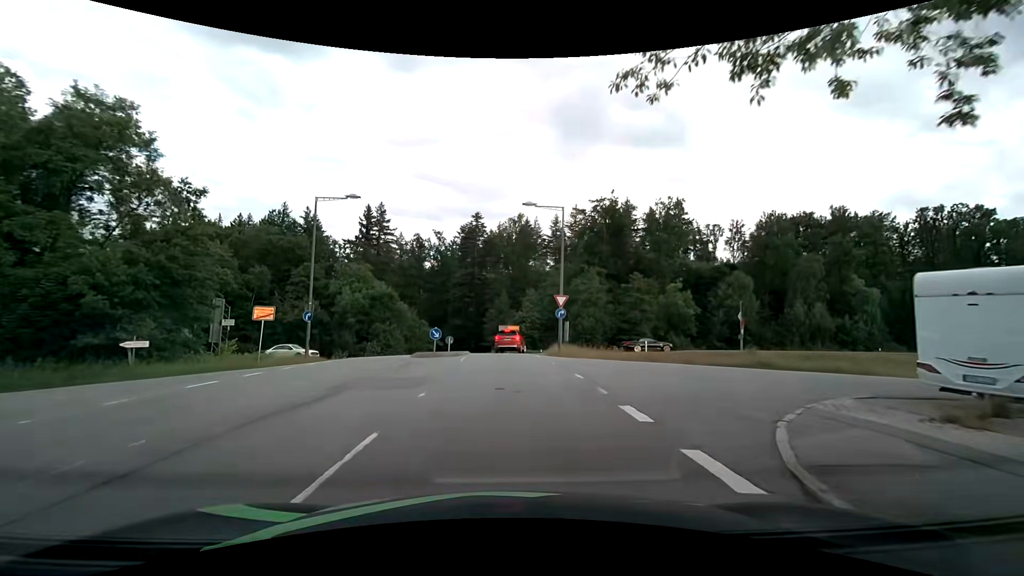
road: residential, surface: asphalt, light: Day
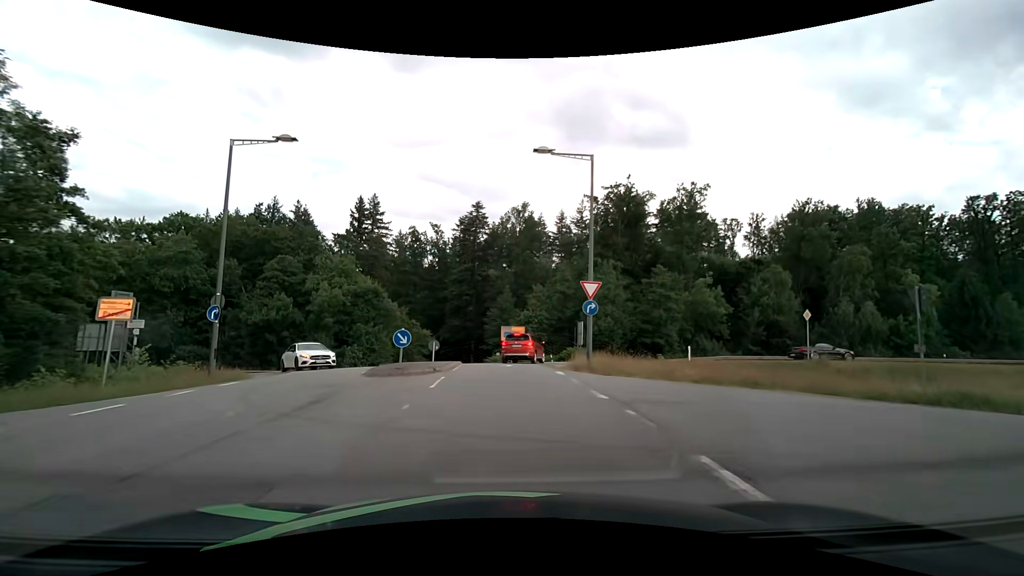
(0.0, +9.2) m; 0°
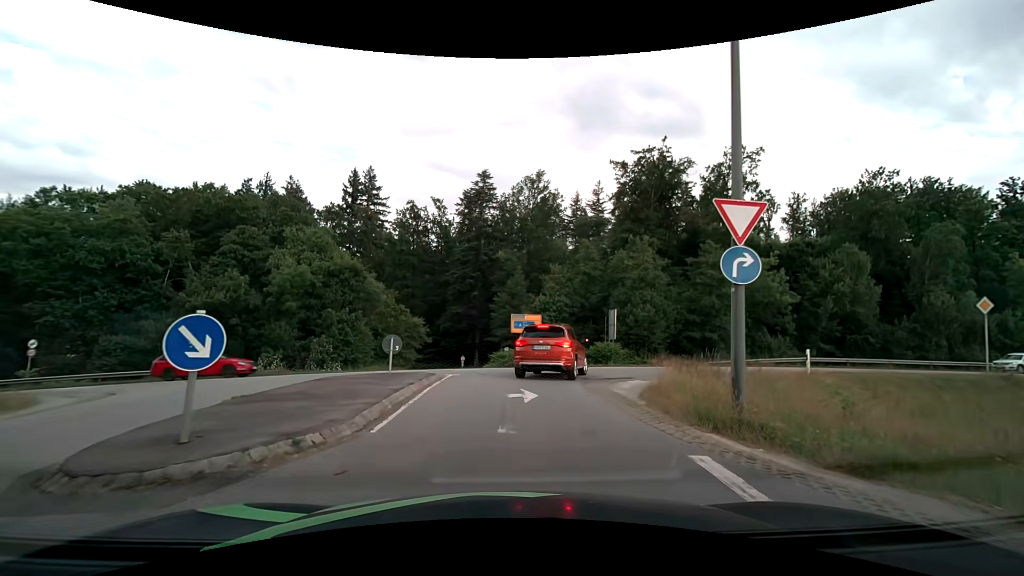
(-0.2, +11.7) m; -2°
(0, +10) (+3, +20) (+11, +25) (+21, +27) (+31, +29) (+41, +30) (+51, +31) (+60, +33) (+70, +35) (+80, +37) m
